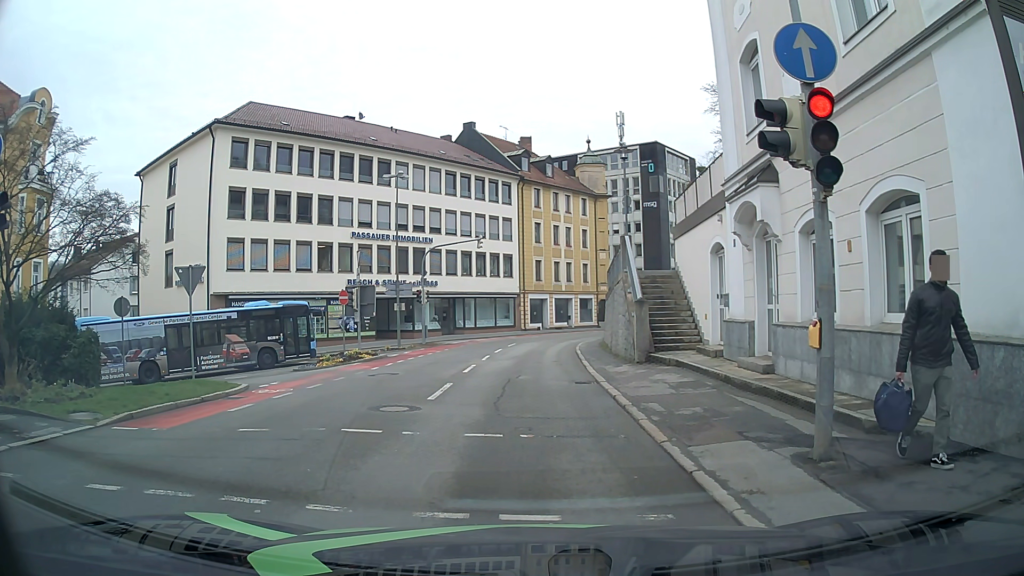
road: tertiary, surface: asphalt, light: Day
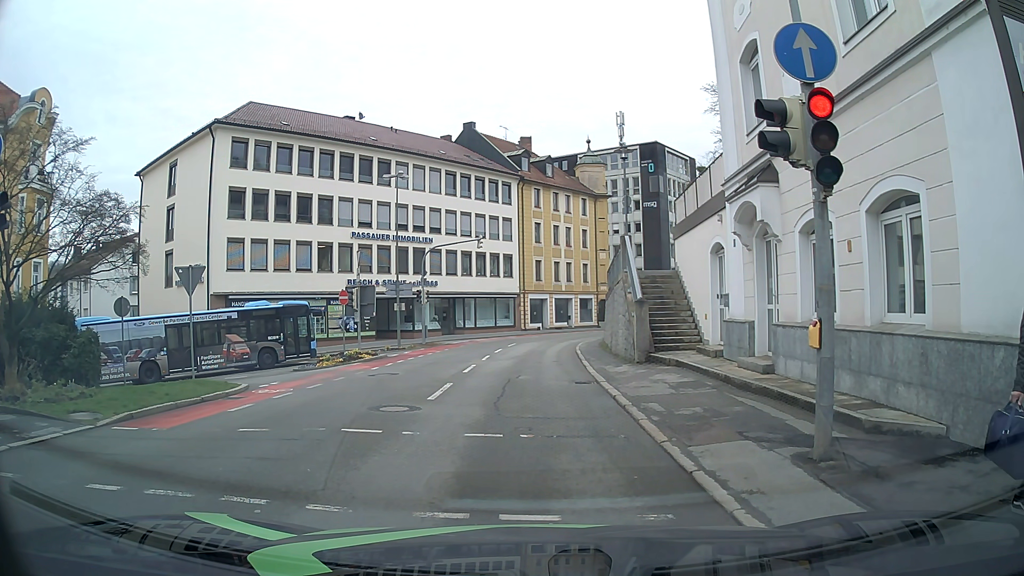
(0.0, 0.0) m; 0°
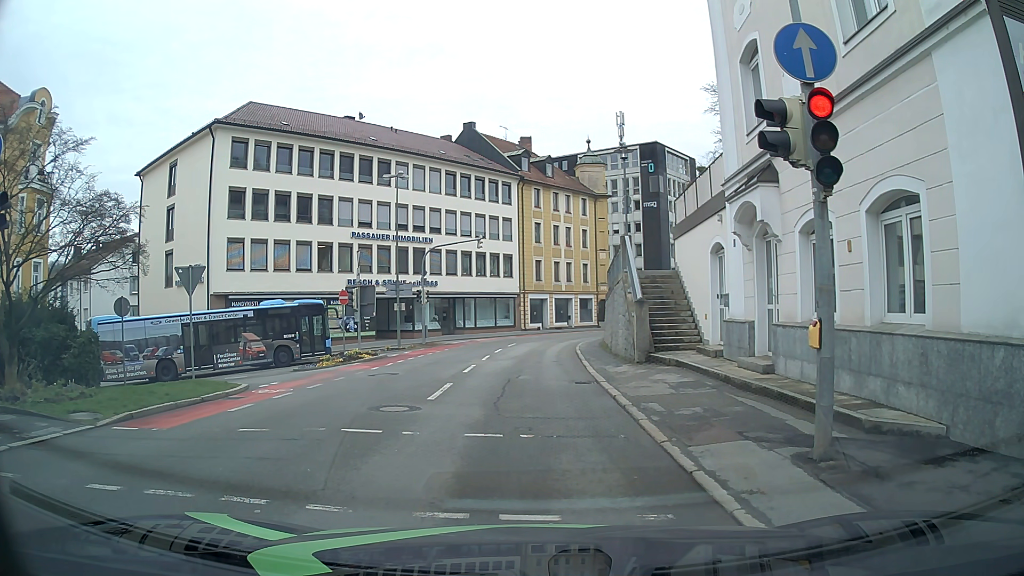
(0.0, 0.0) m; 0°
